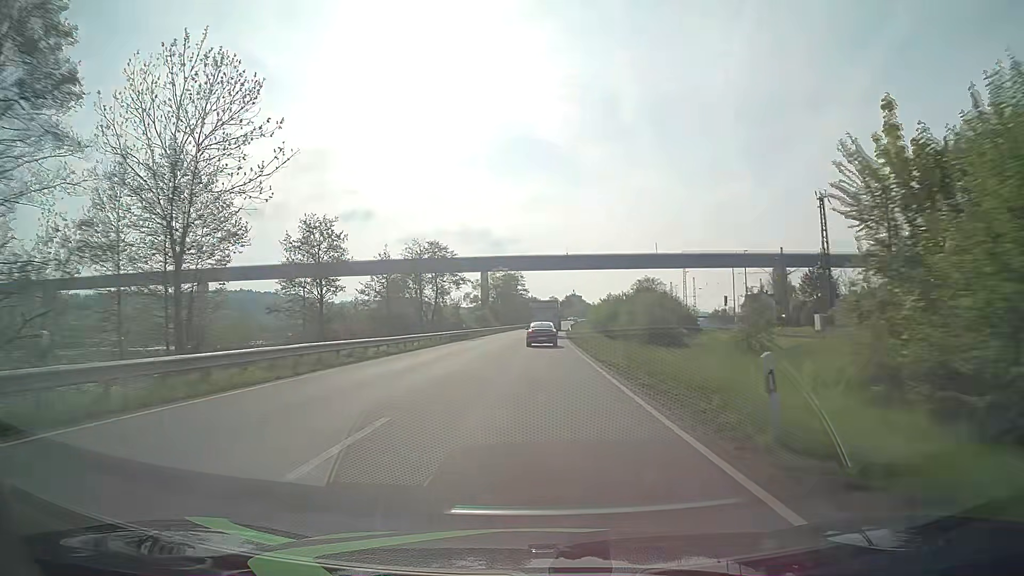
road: primary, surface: asphalt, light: Day
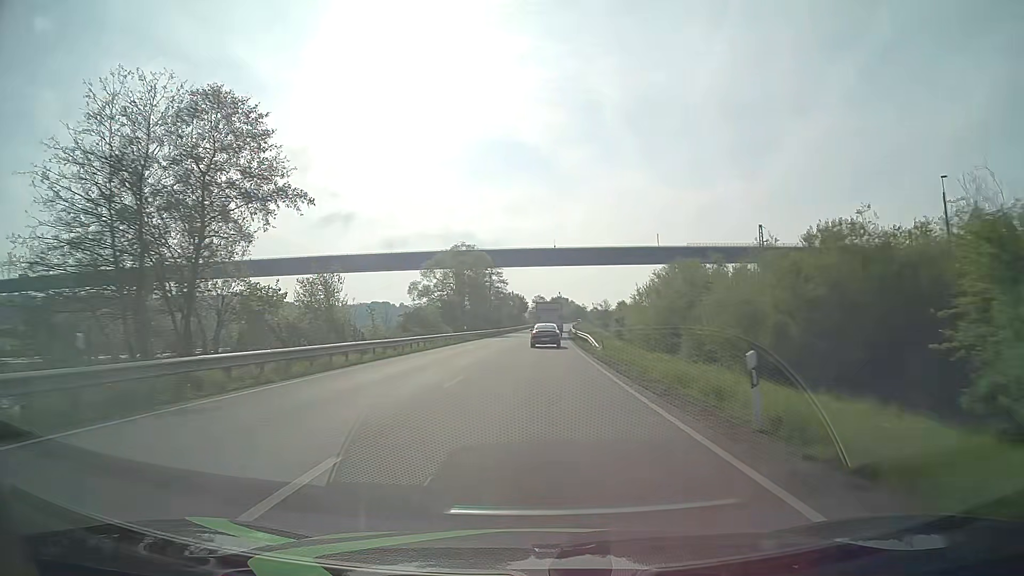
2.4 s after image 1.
(+0.6, +51.3) m; +1°
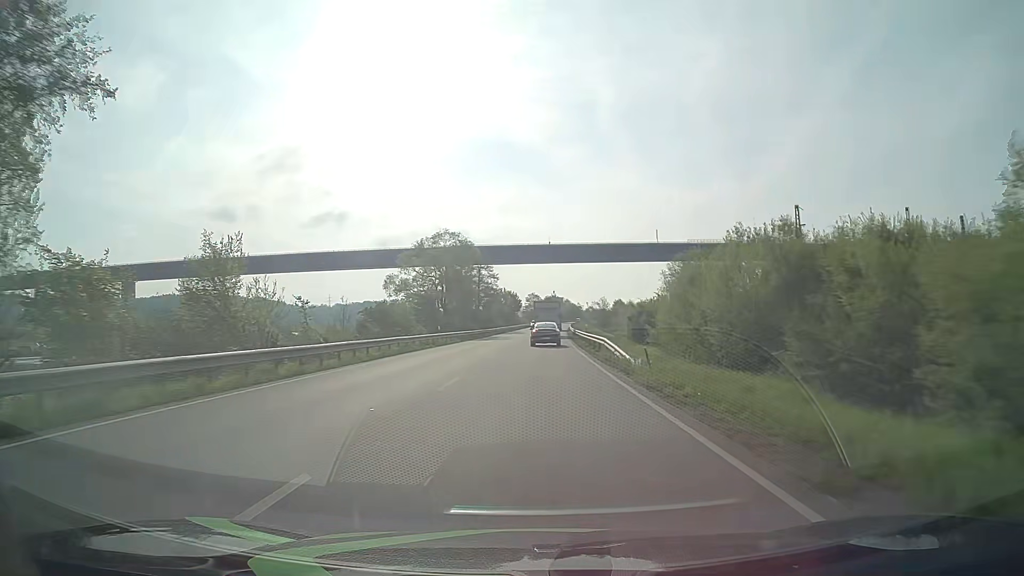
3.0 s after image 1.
(+0.1, +13.0) m; +1°
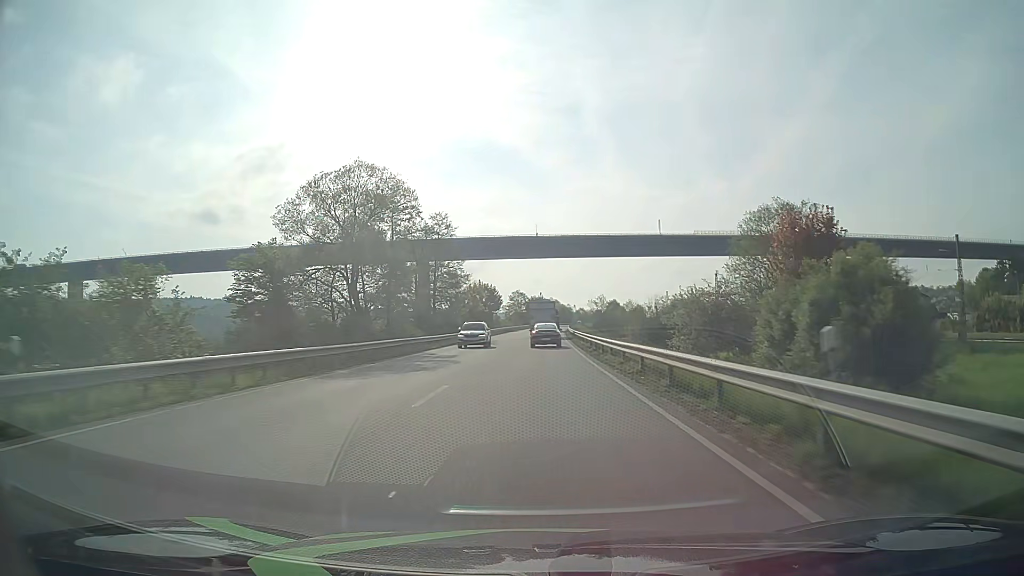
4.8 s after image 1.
(+0.4, +38.8) m; +1°
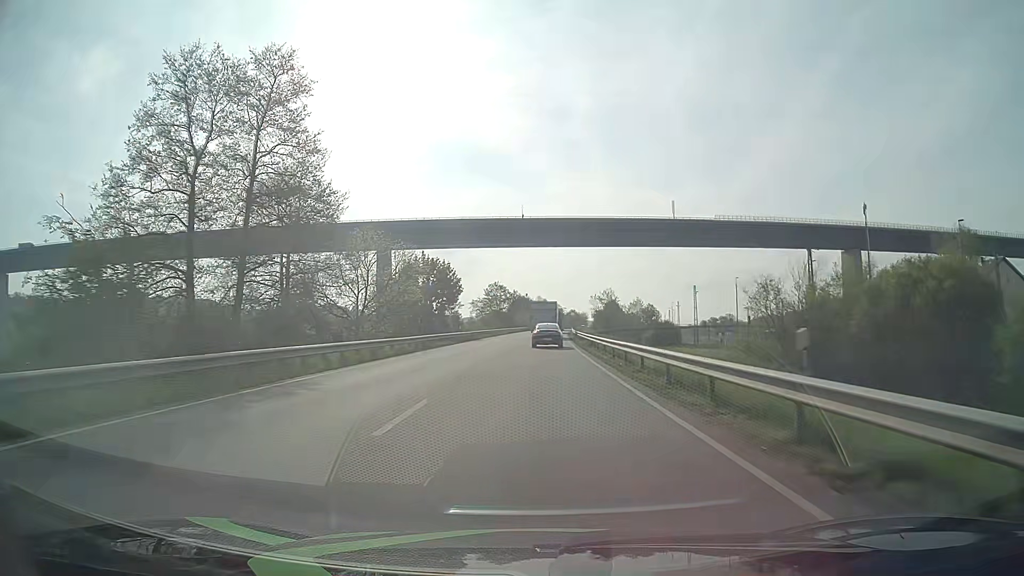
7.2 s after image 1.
(+0.6, +51.4) m; +1°
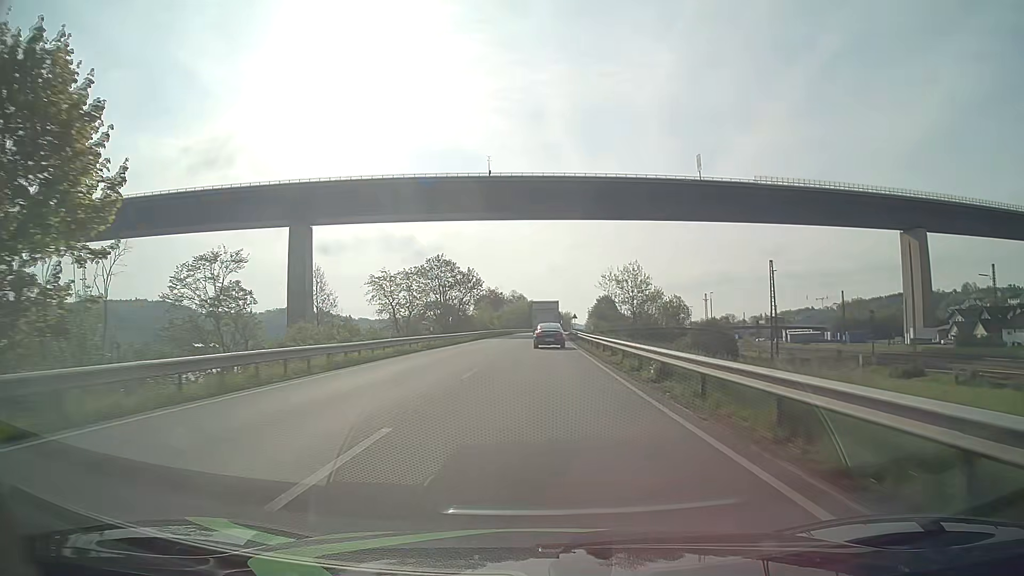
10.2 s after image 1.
(+1.0, +63.9) m; +2°
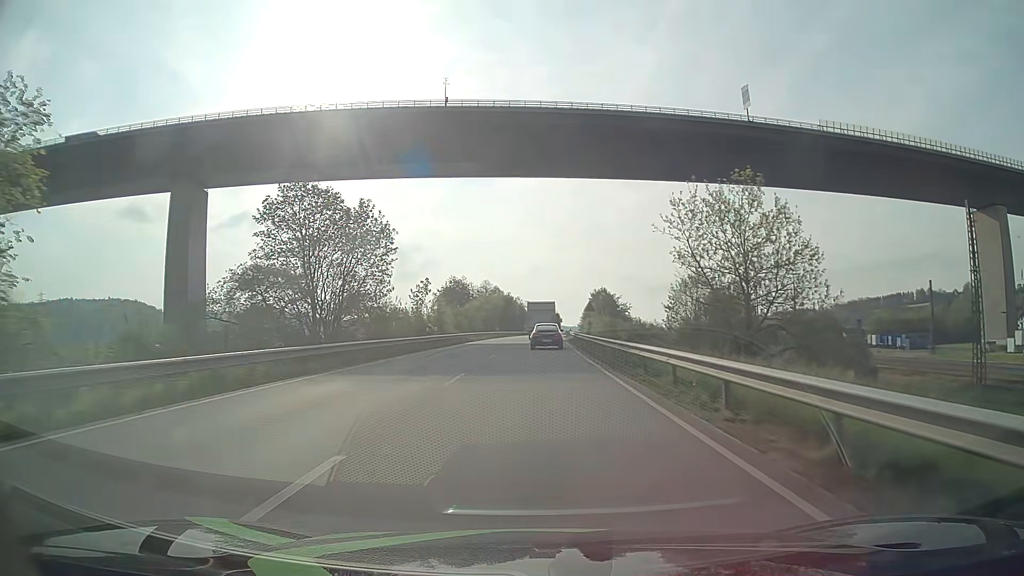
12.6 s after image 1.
(+0.7, +50.0) m; +2°
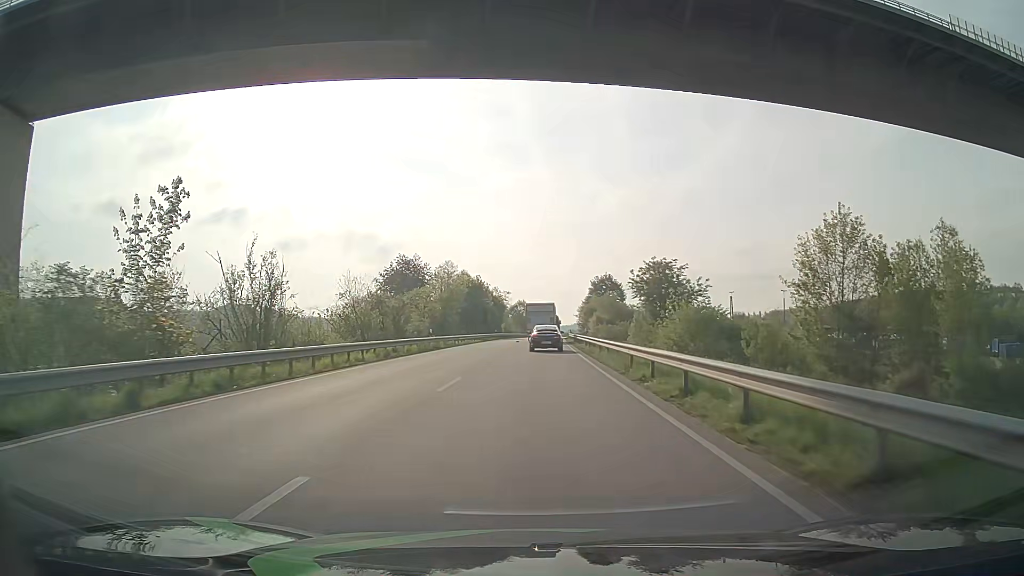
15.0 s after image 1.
(+0.6, +49.2) m; +1°
(0, +10) (0, +20) (0, +30) (0, +40) (+1, +50) (+1, +60) (+1, +70) (+1, +80) (+2, +90) (+2, +100) m
